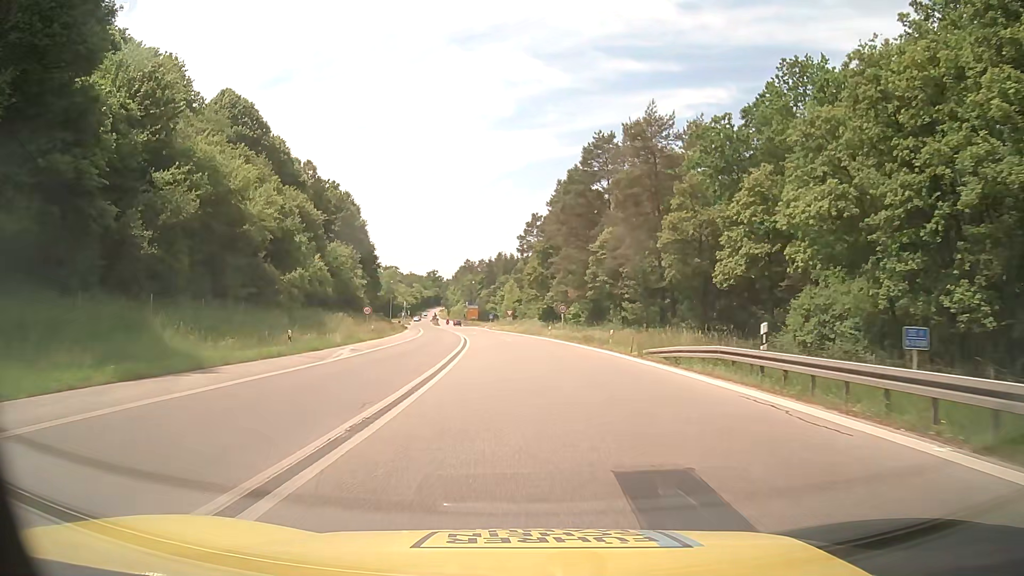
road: motorway_link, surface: asphalt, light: Day
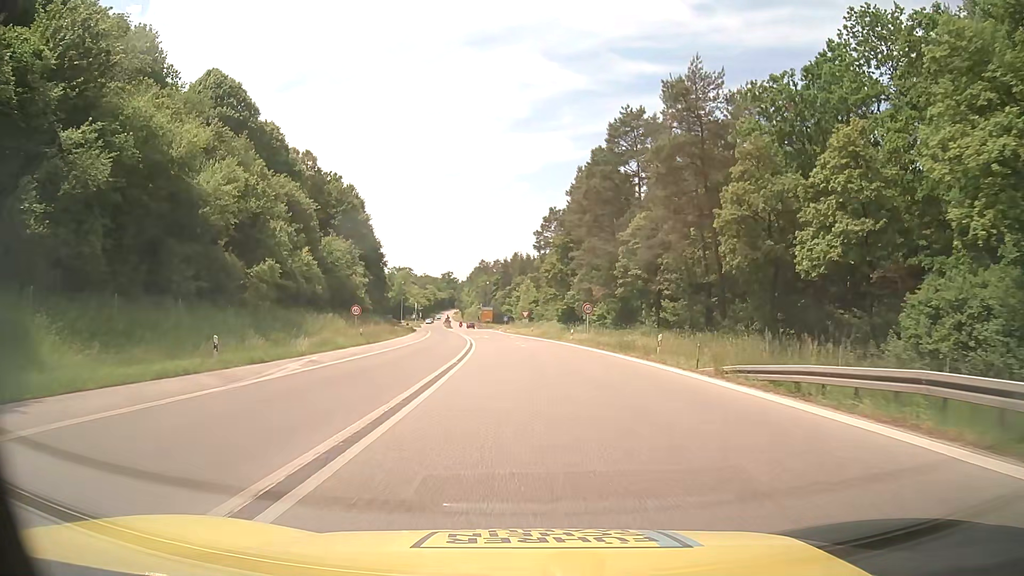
(-0.1, +8.9) m; -1°
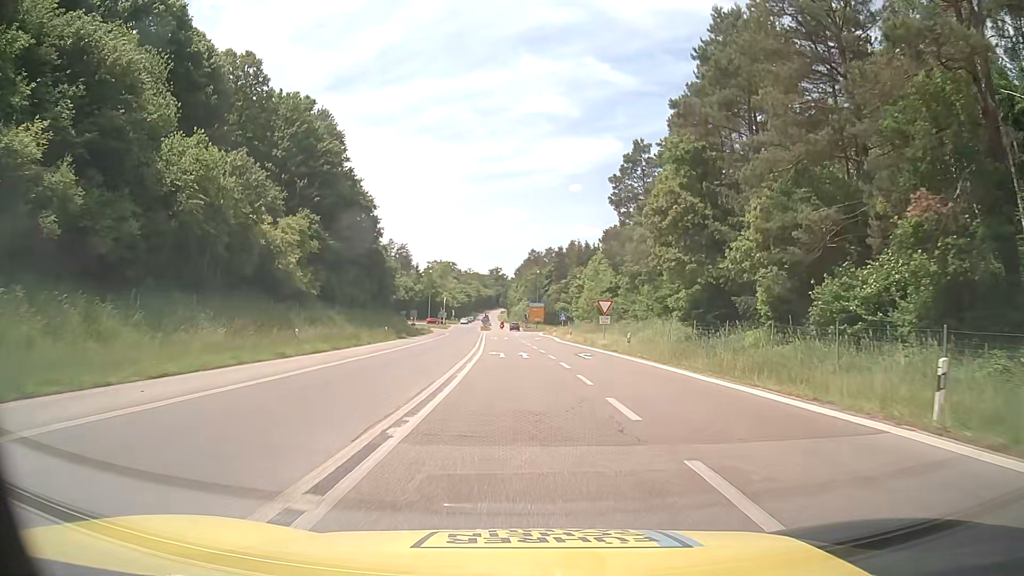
(-1.8, +42.9) m; -4°
(0, +10) (0, +20) (-1, +30) (-1, +40) (-2, +50) (-2, +60) (-3, +70) (-3, +80) (-3, +90) (-3, +100) m
